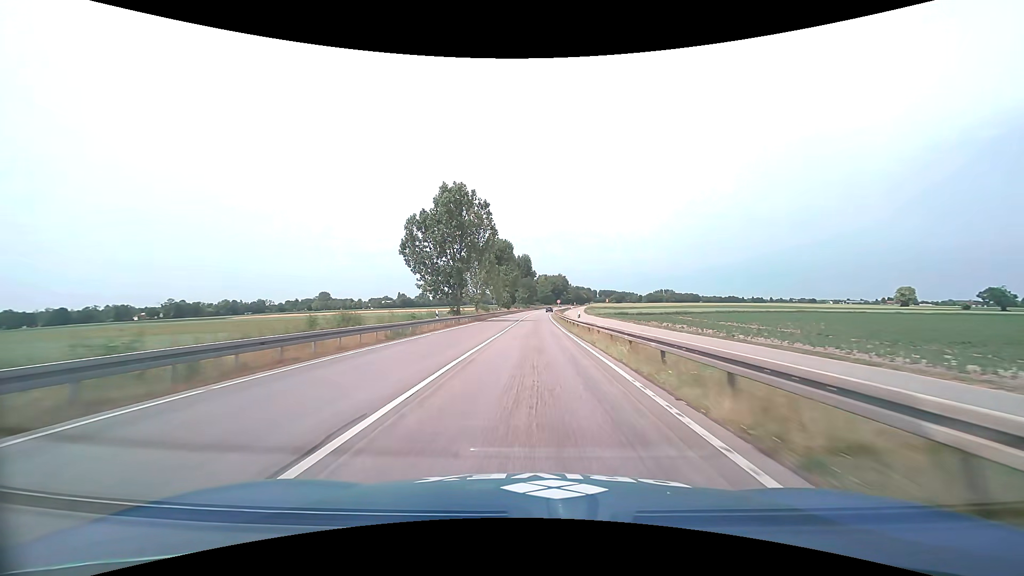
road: primary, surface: asphalt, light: Day
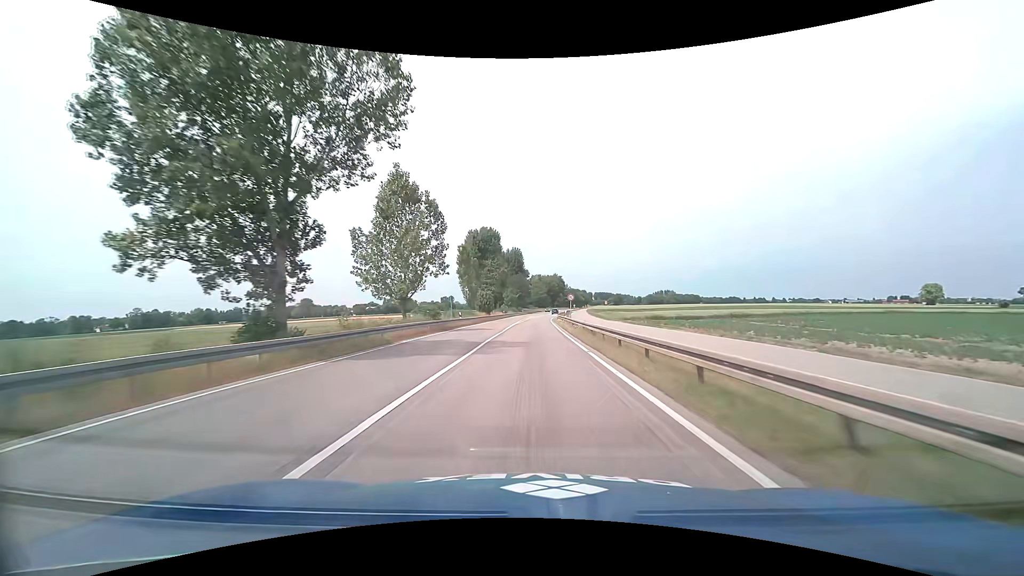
(+0.2, +38.9) m; +1°
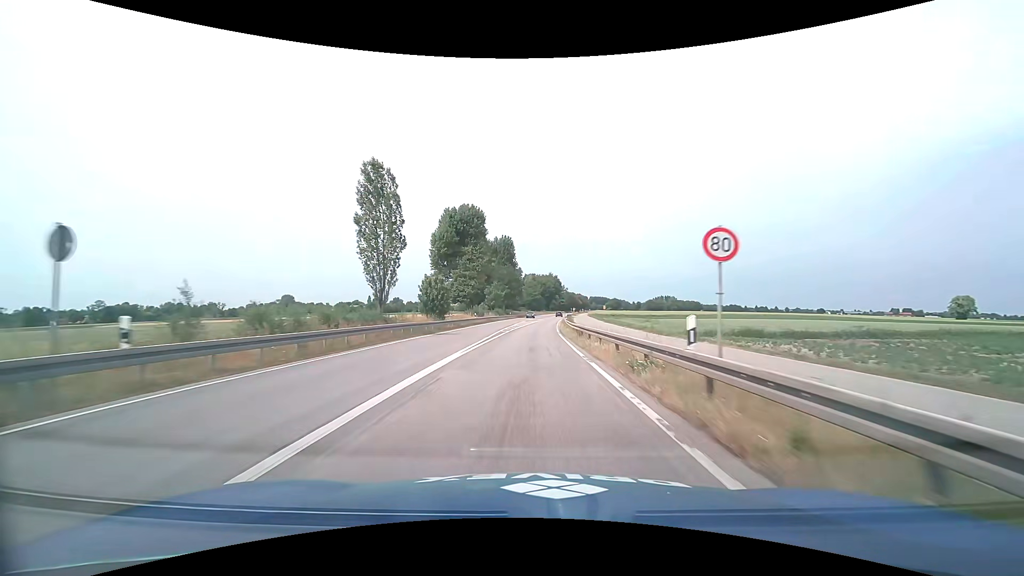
(+0.2, +37.5) m; +1°
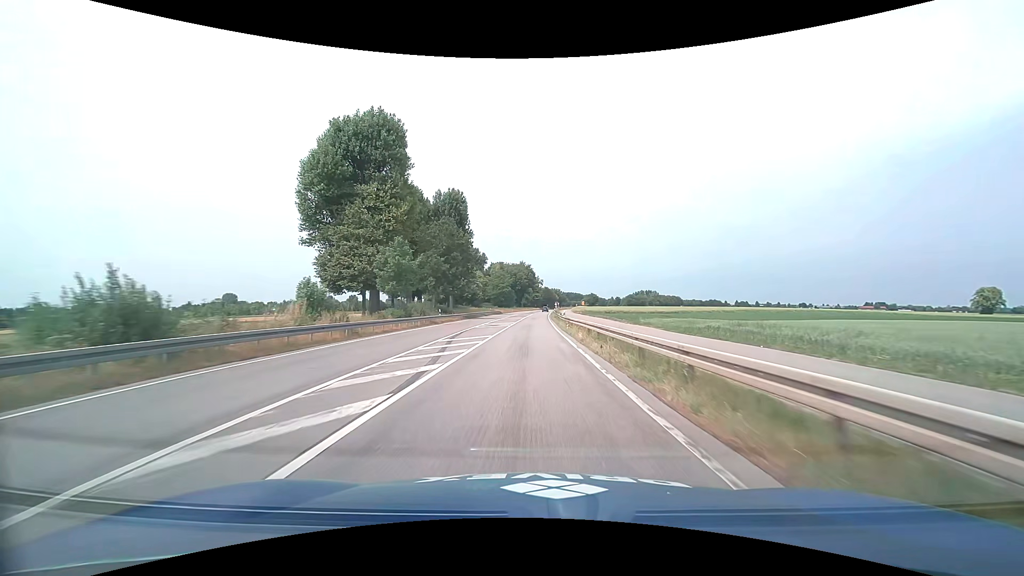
(+1.2, +59.3) m; +3°
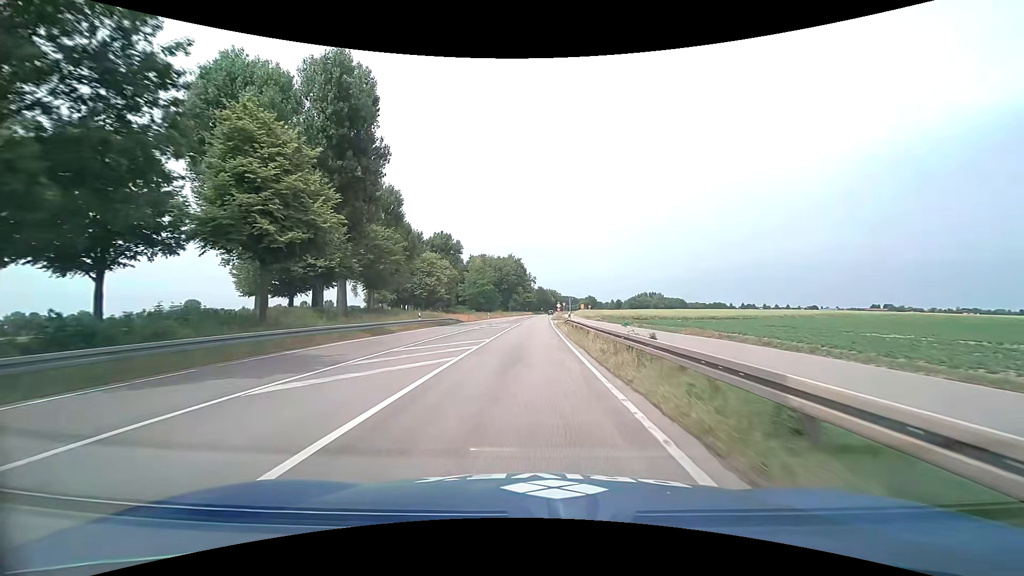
(+0.6, +55.9) m; +1°
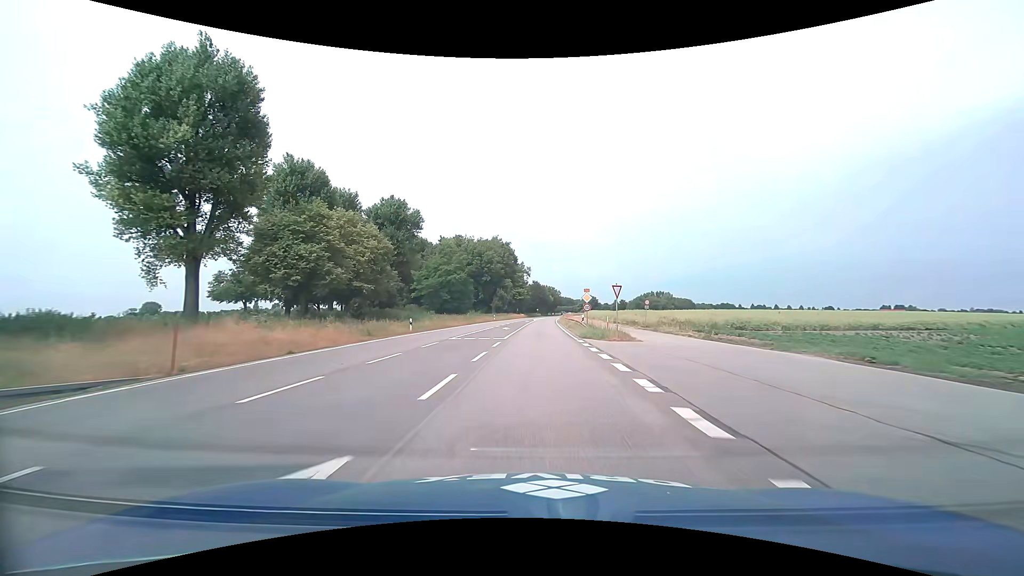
(0.0, +55.3) m; 0°
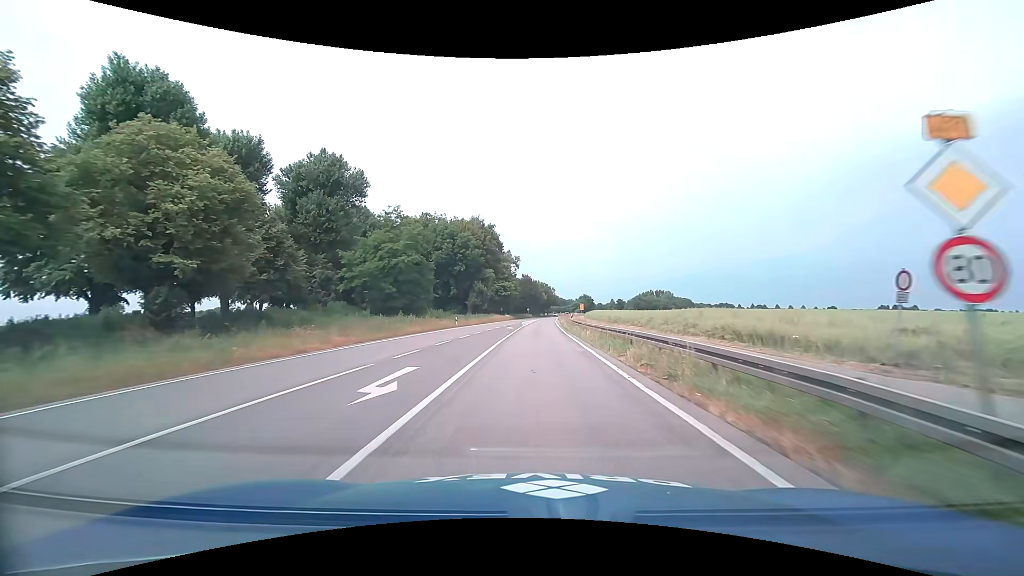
(+0.4, +33.9) m; +1°
(0, +10) (0, +20) (0, +30) (0, +40) (+1, +50) (+1, +60) (+2, +70) (+2, +80) (+2, +90) (+3, +100) m
